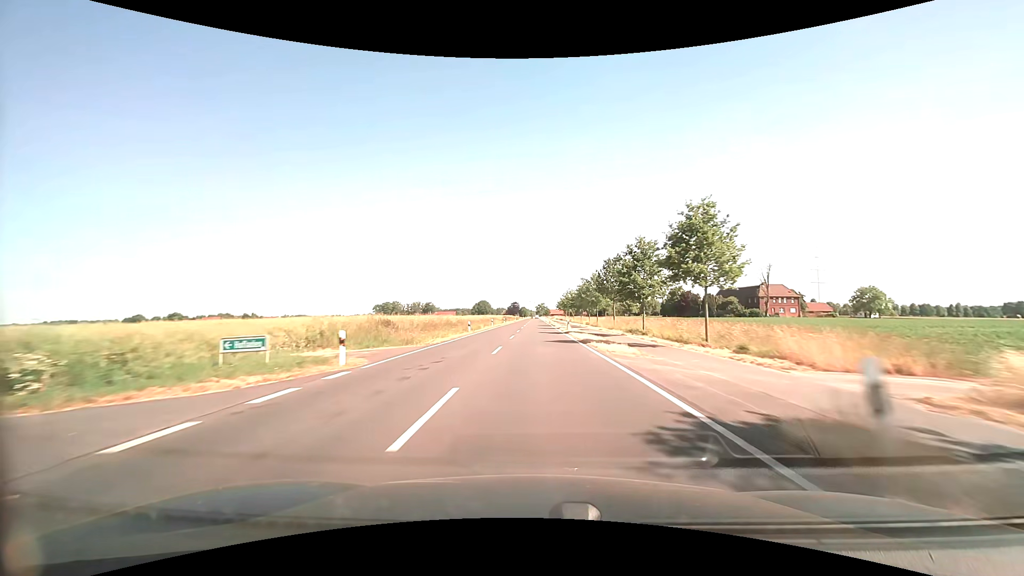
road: secondary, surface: asphalt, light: Day
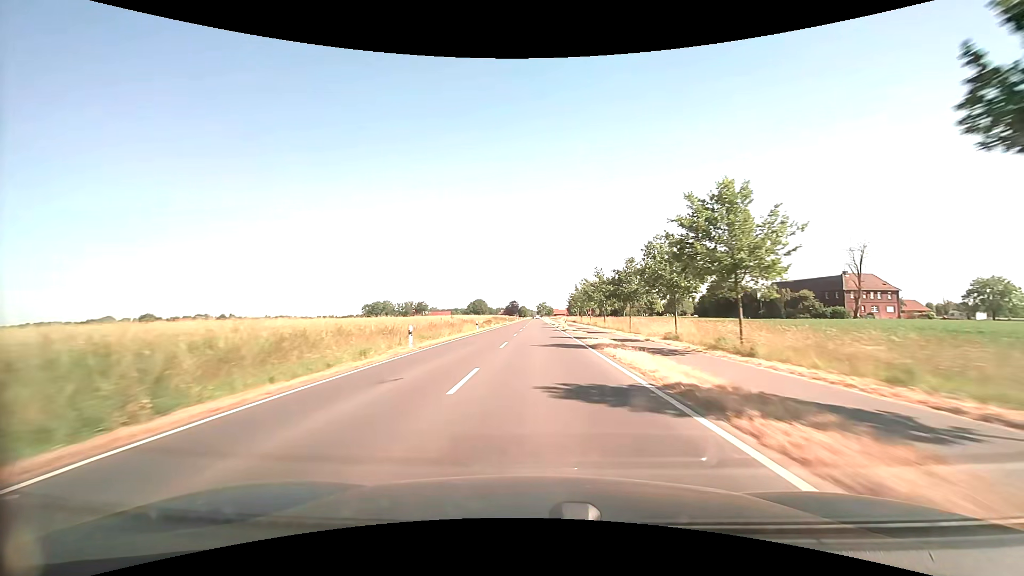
(0.0, +44.8) m; 0°
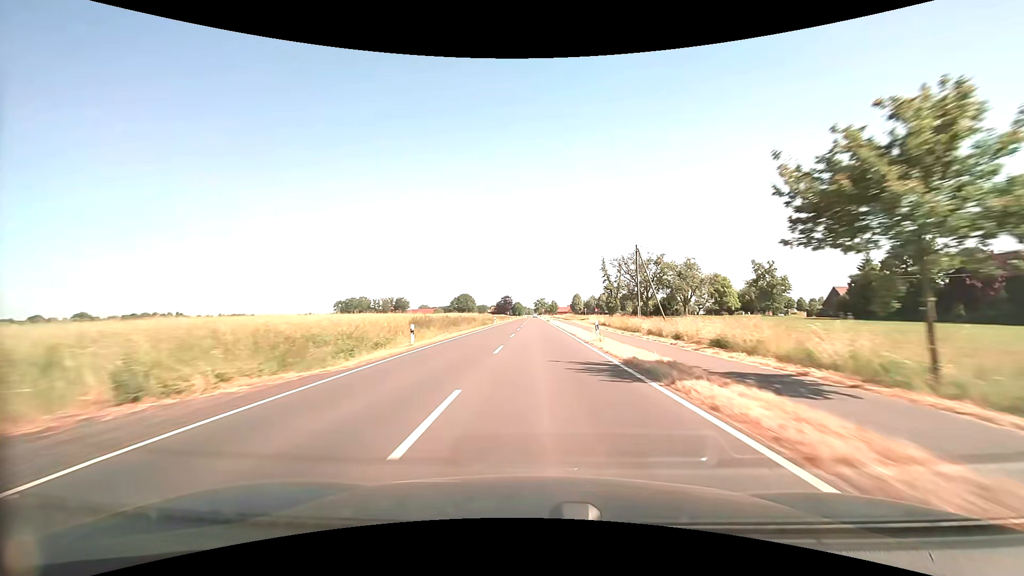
(+0.2, +76.2) m; 0°
(0, +10) (0, +20) (0, +30) (0, +40) (0, +50) (0, +60) (0, +70) (0, +80) (0, +90) (0, +100) m
